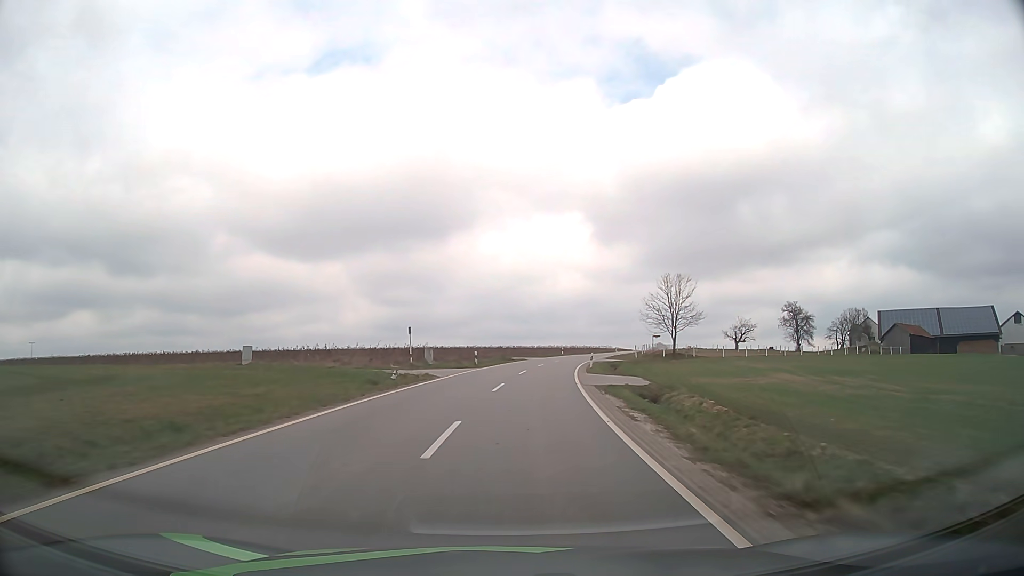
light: Day
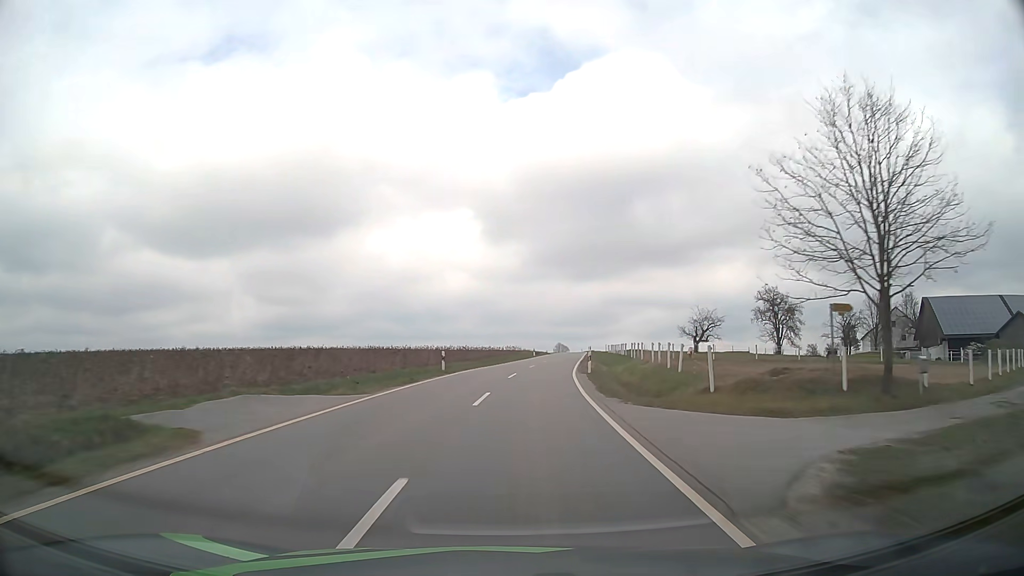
(+4.7, +53.8) m; +10°
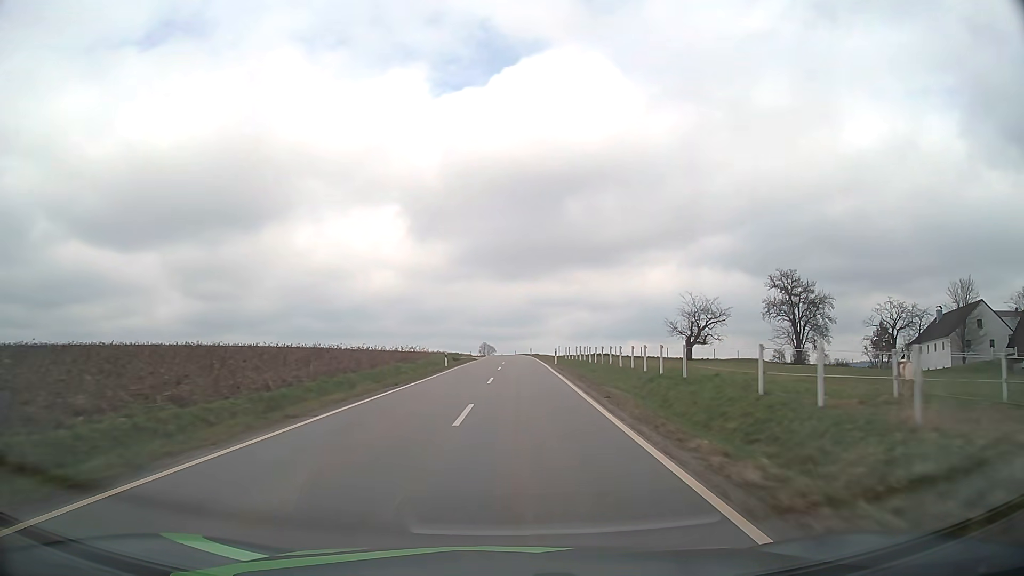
(+2.4, +40.2) m; +6°
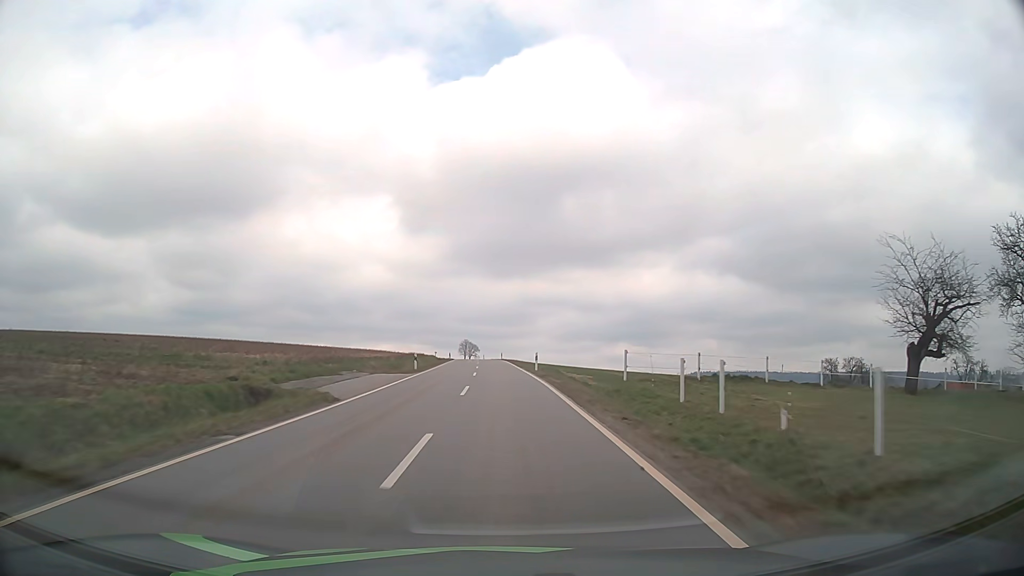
(+1.2, +53.7) m; +1°
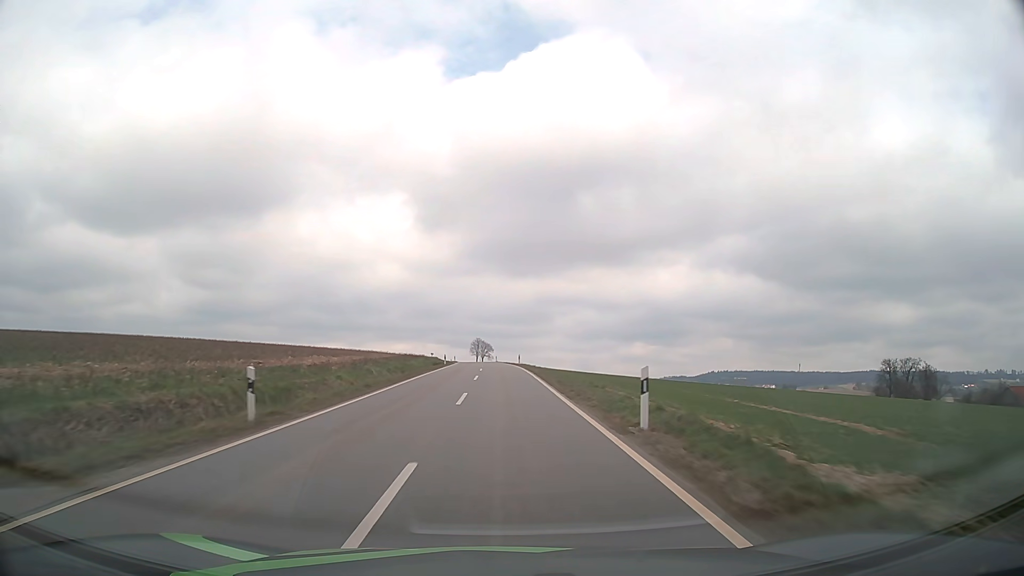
(-0.3, +27.0) m; -1°
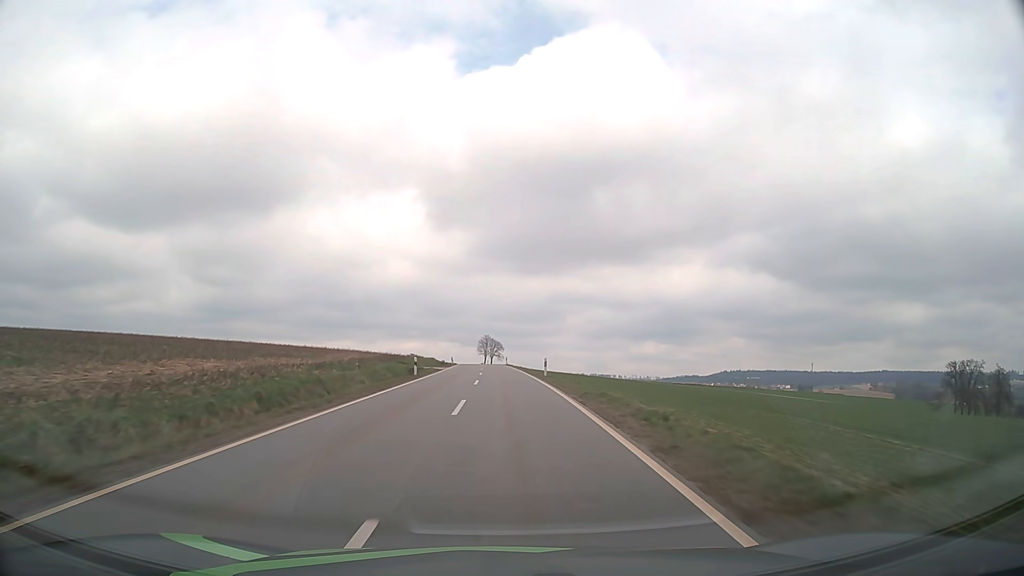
(-0.3, +27.0) m; -1°
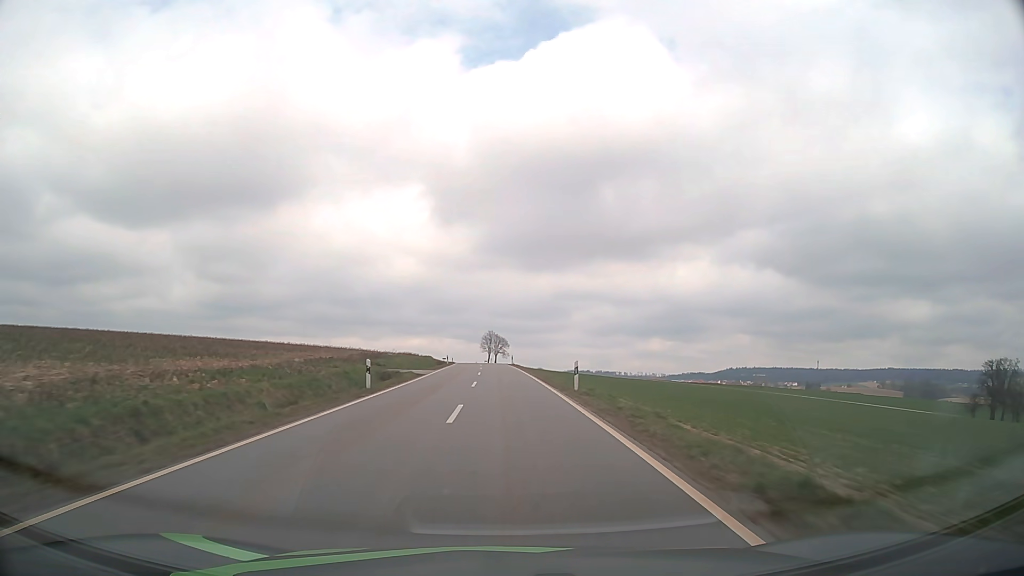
(0.0, +13.6) m; 0°
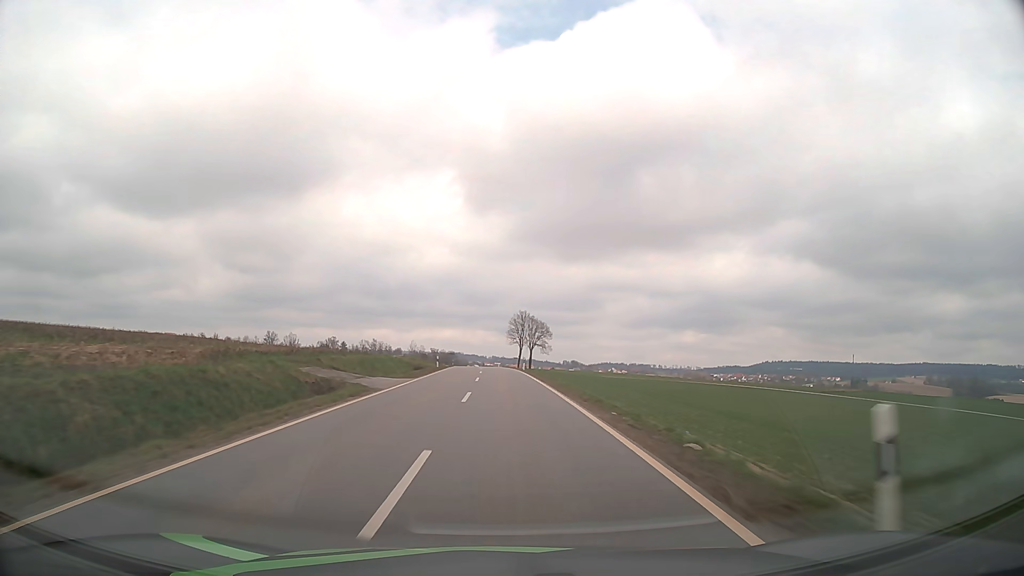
(-1.5, +68.4) m; -3°
(0, +10) (0, +20) (0, +30) (0, +40) (-1, +50) (-1, +60) (-1, +70) (-2, +80) (-2, +90) (-3, +100) m
